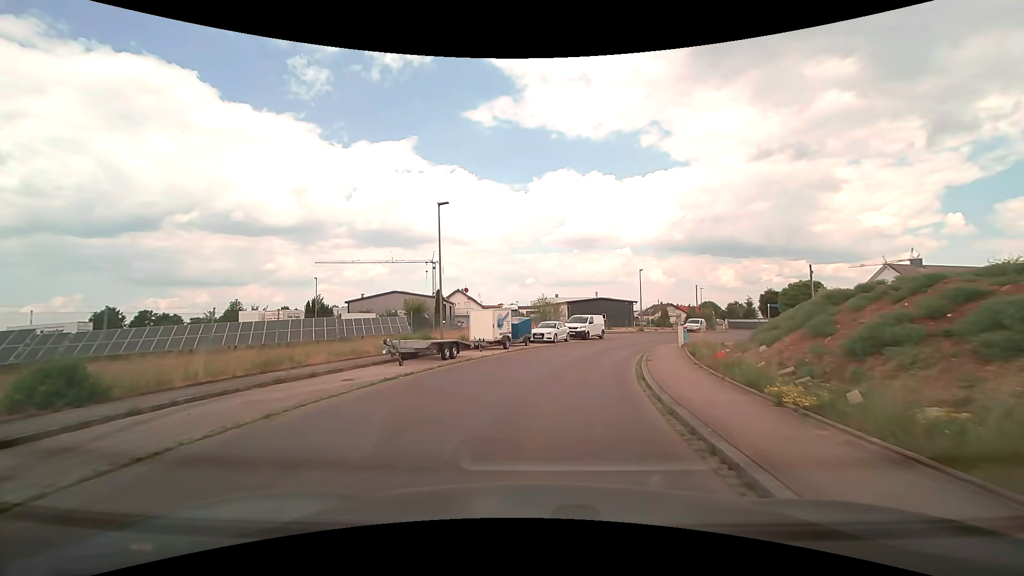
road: residential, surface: asphalt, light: Day
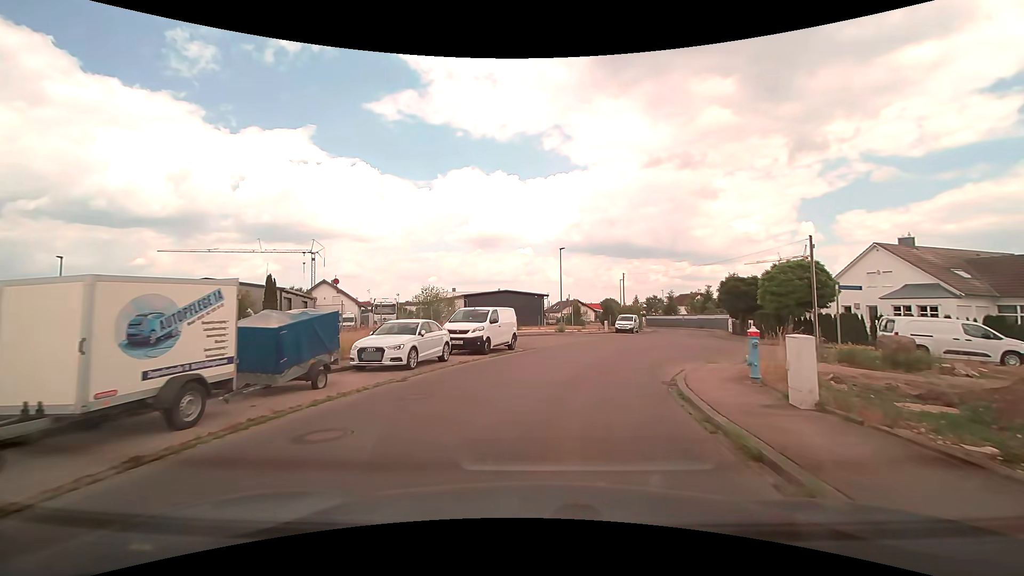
(+1.5, +18.4) m; +11°
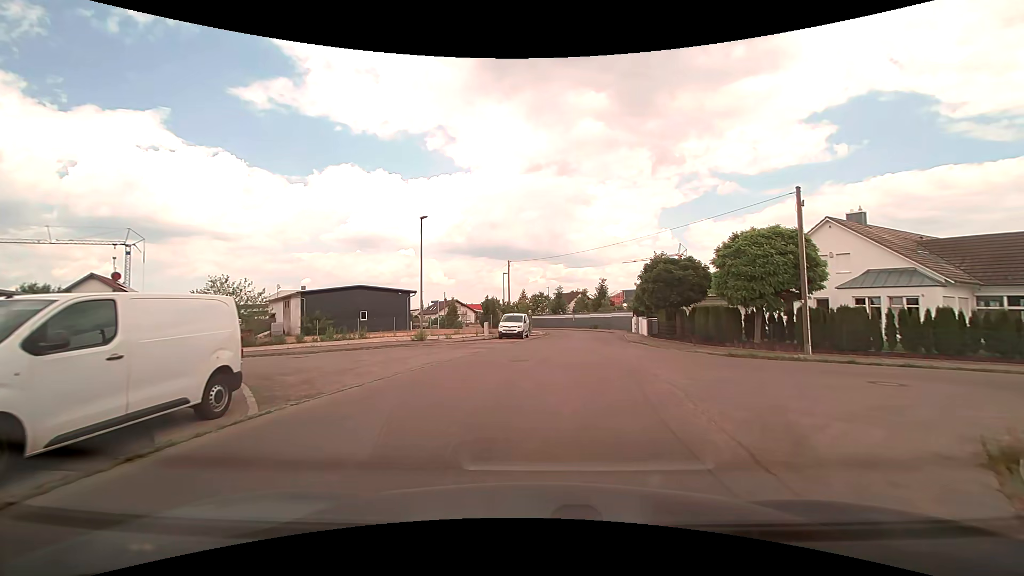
(+1.6, +14.2) m; +14°
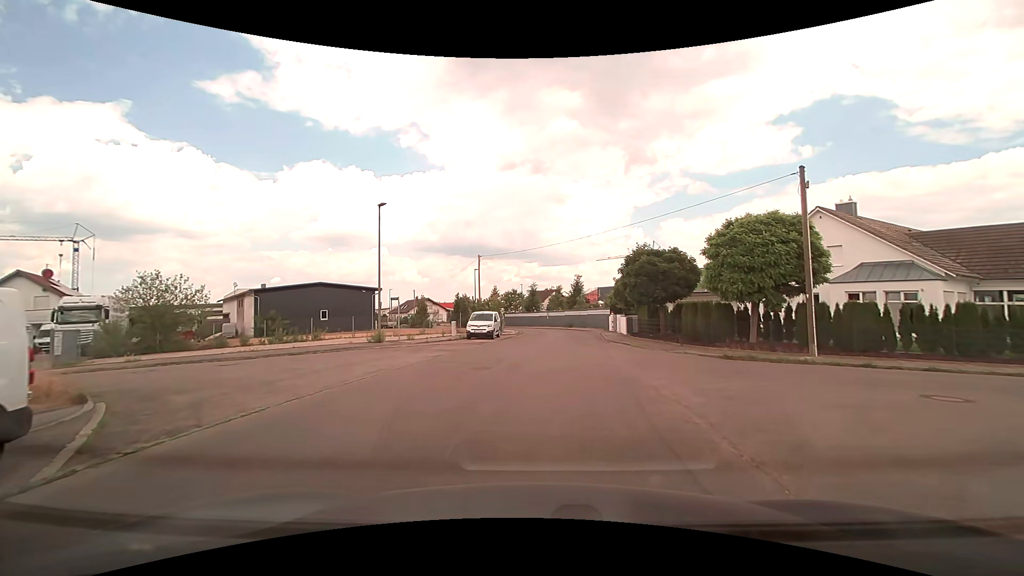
(+0.1, +2.8) m; +3°
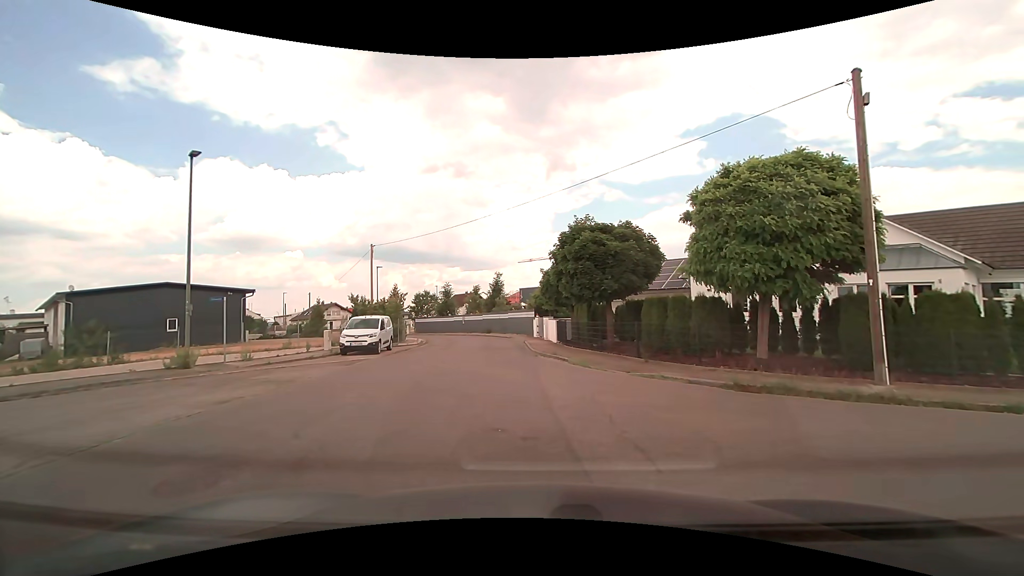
(+0.6, +8.2) m; +8°
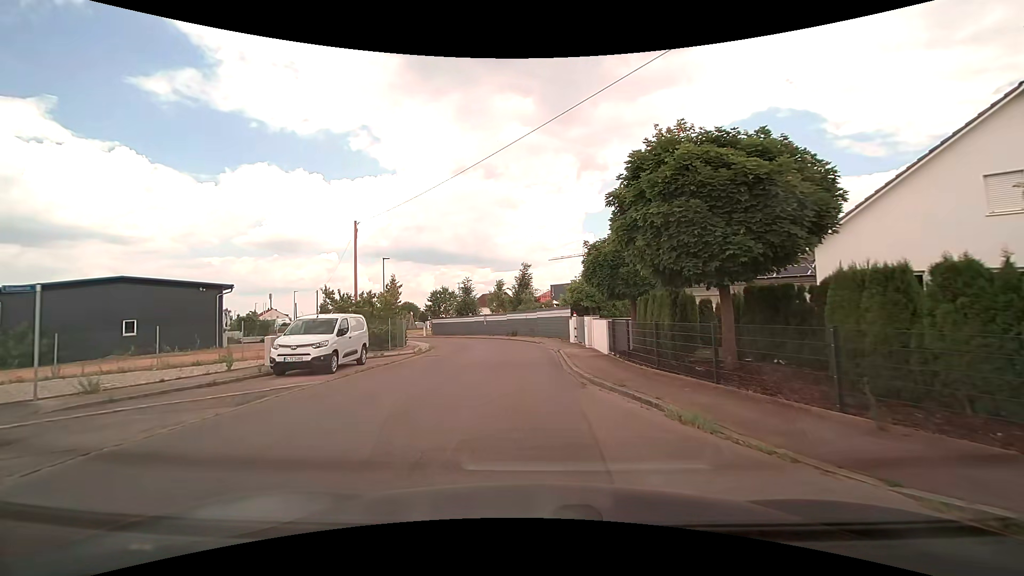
(-0.1, +9.0) m; -2°
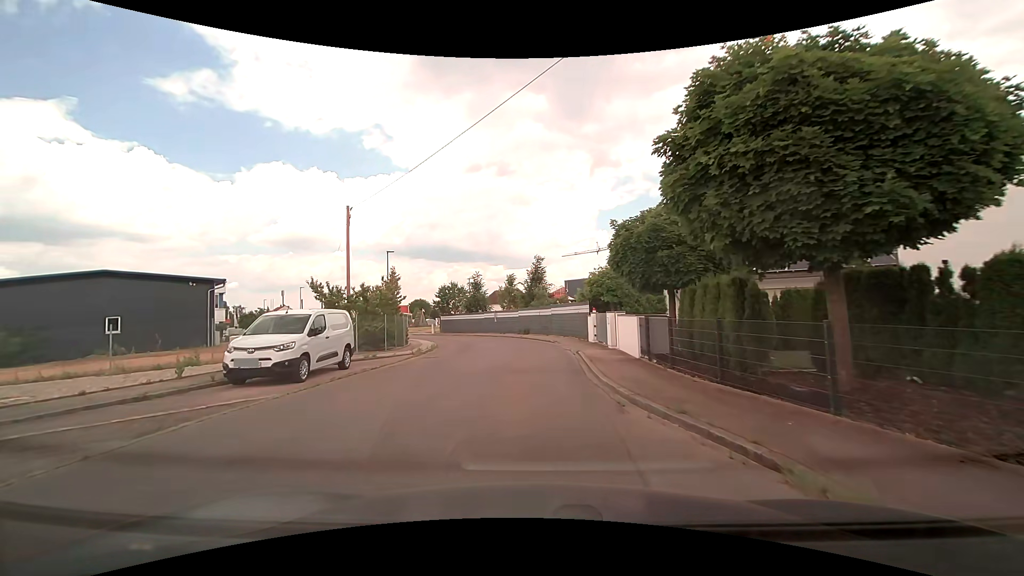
(-0.1, +3.0) m; -2°
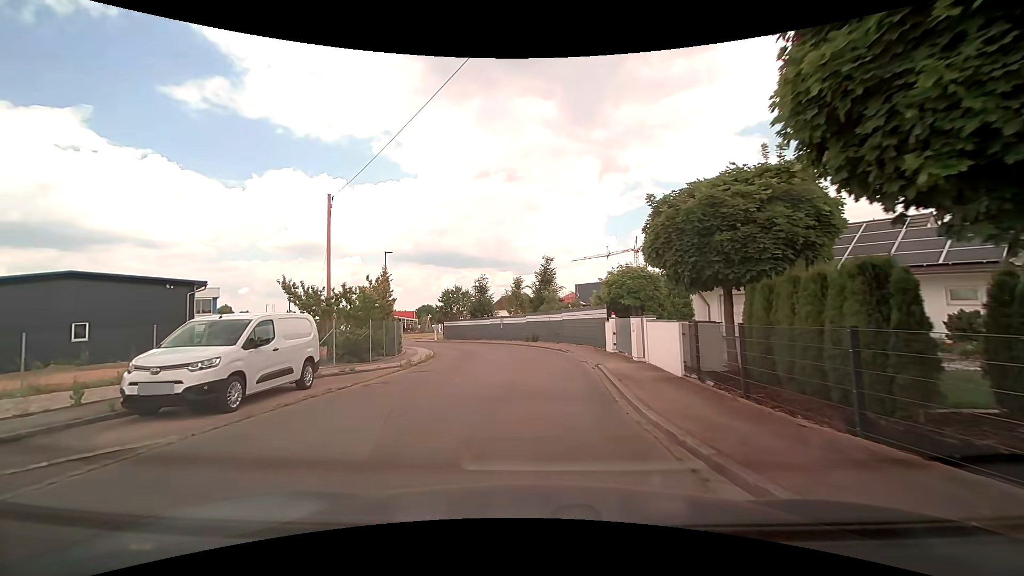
(0.0, +3.3) m; -1°
(0, +10) (0, +20) (-1, +30) (-4, +39) (-9, +48) (-14, +56) (-17, +66) (-13, +75) (-5, +81) (+3, +87) m
